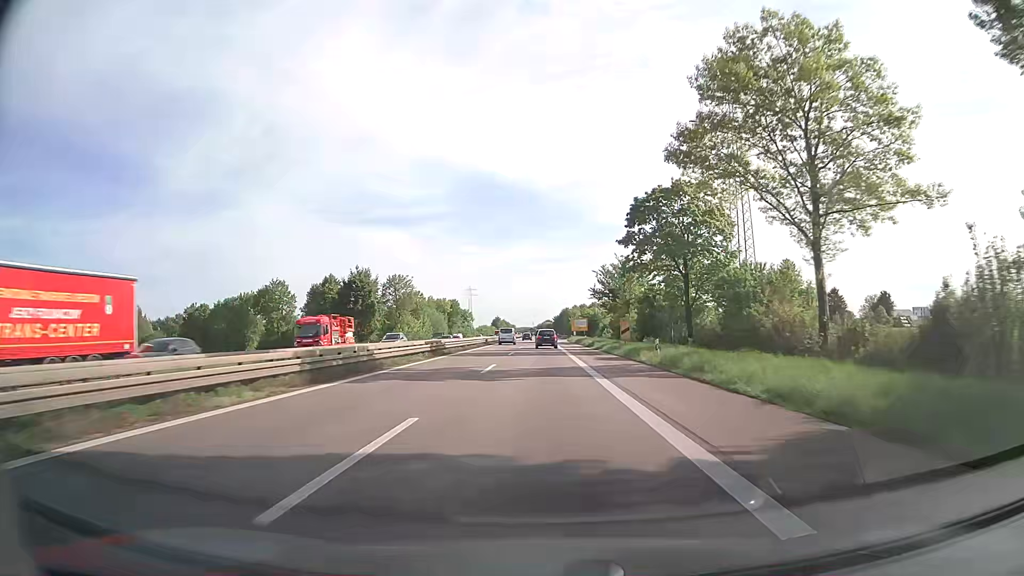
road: trunk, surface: asphalt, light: Day
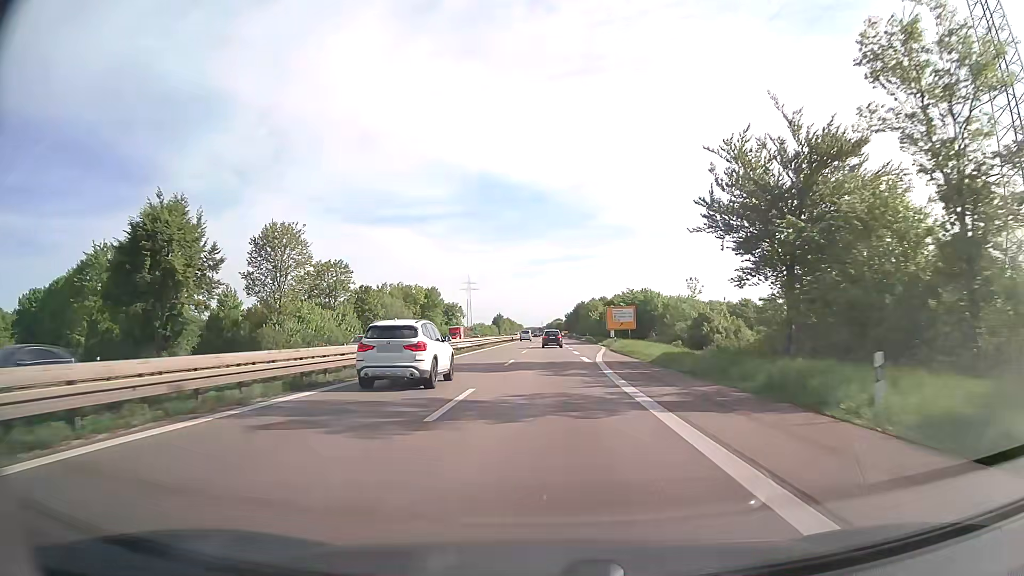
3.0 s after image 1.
(-0.4, +66.8) m; -1°
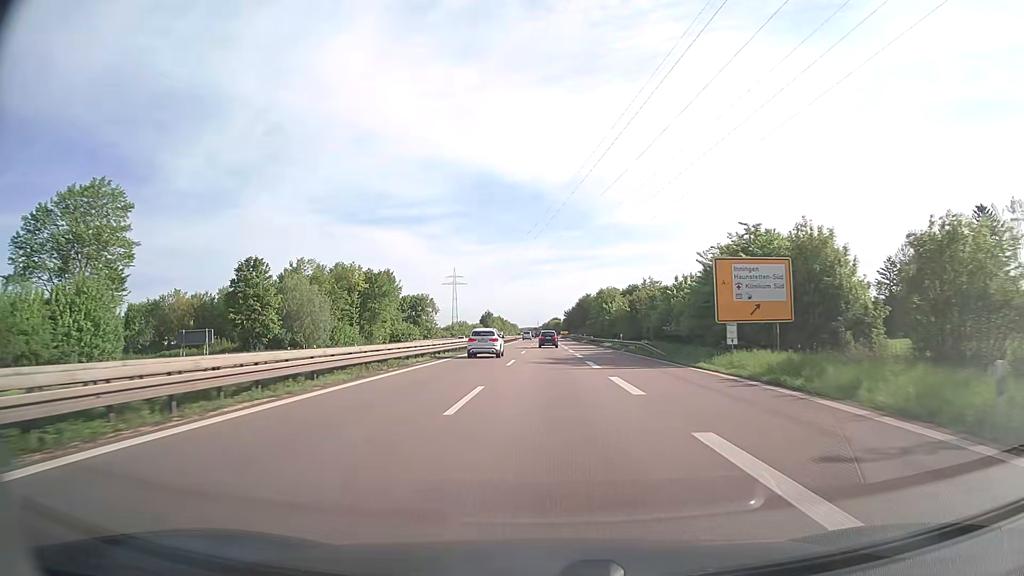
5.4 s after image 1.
(+0.2, +53.4) m; 0°
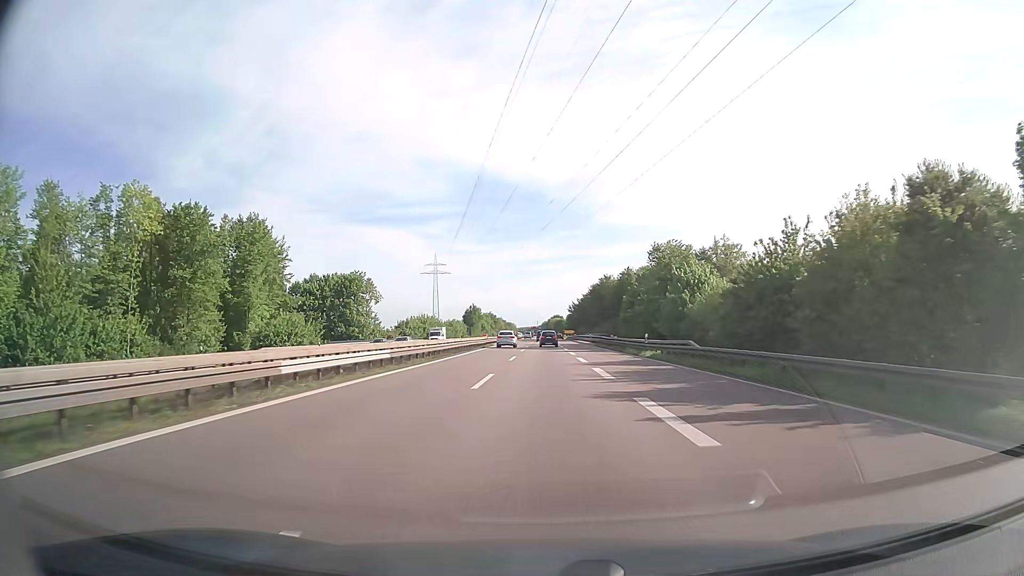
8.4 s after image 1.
(+0.2, +67.2) m; 0°
(0, +10) (0, +20) (0, +30) (0, +40) (0, +50) (0, +60) (0, +70) (0, +80) (0, +90) (-1, +100) m
